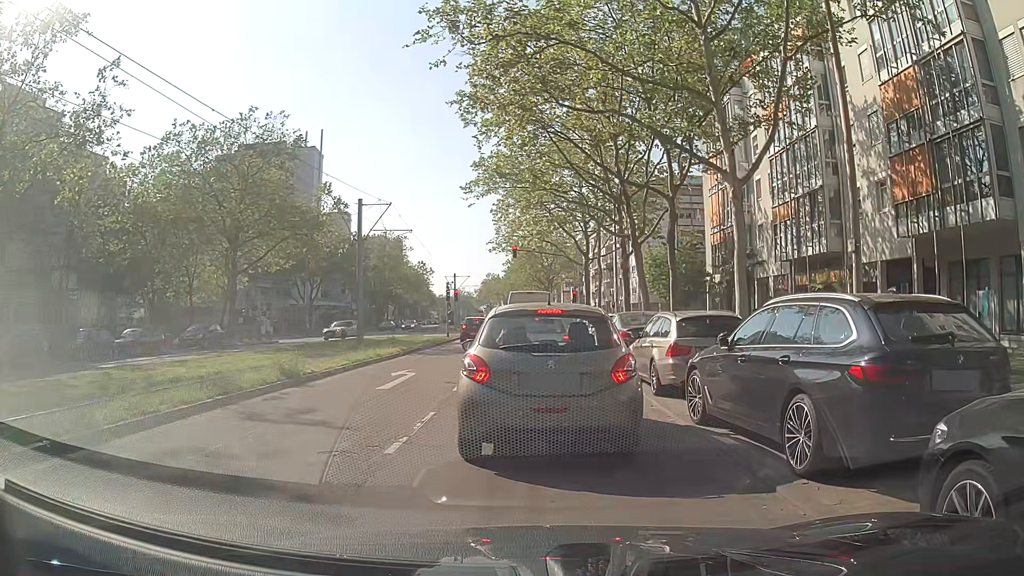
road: tertiary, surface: asphalt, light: Day
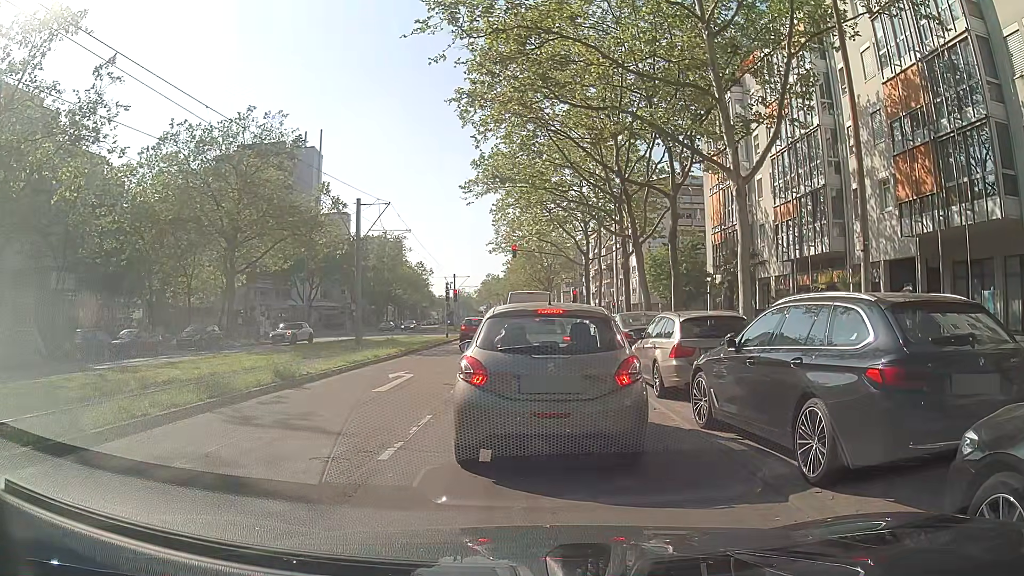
(0.0, +0.3) m; 0°
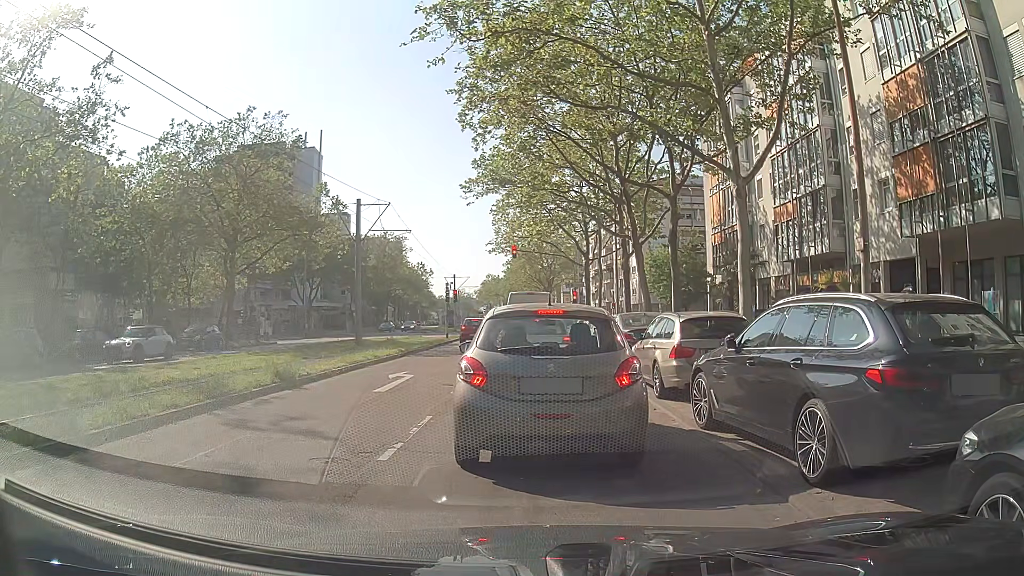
(0.0, +0.1) m; 0°
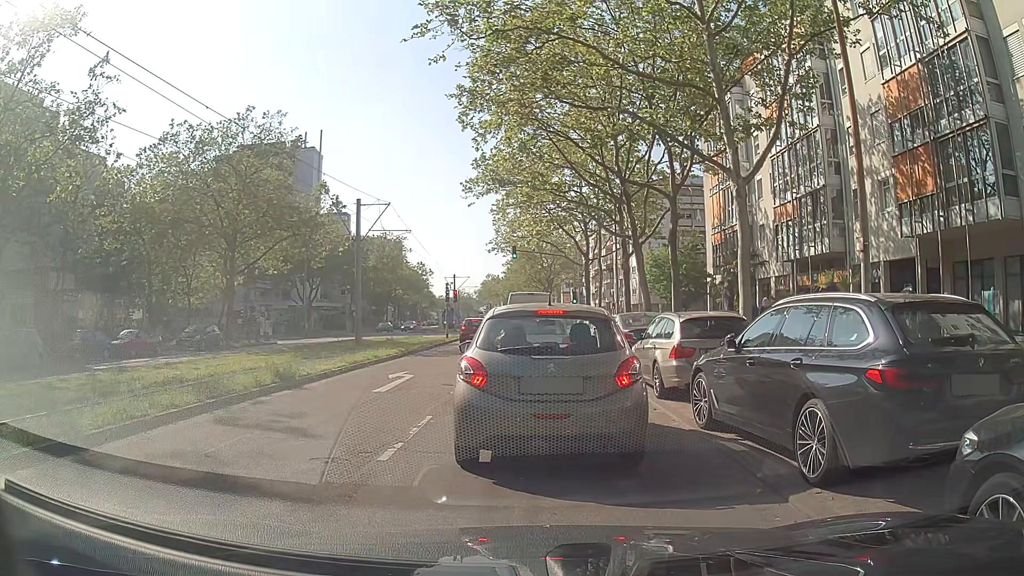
(0.0, 0.0) m; 0°
